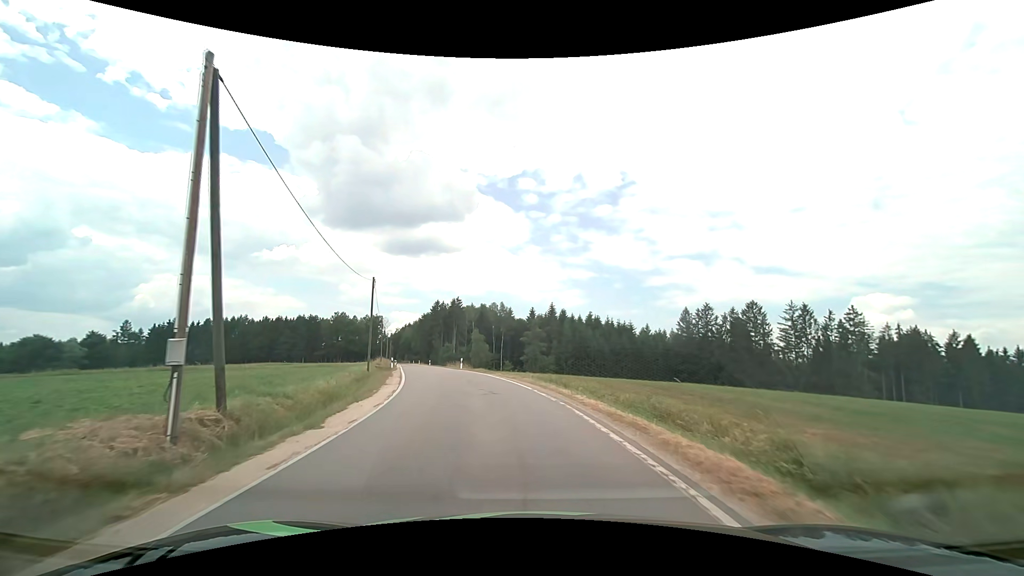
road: tertiary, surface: asphalt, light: Day
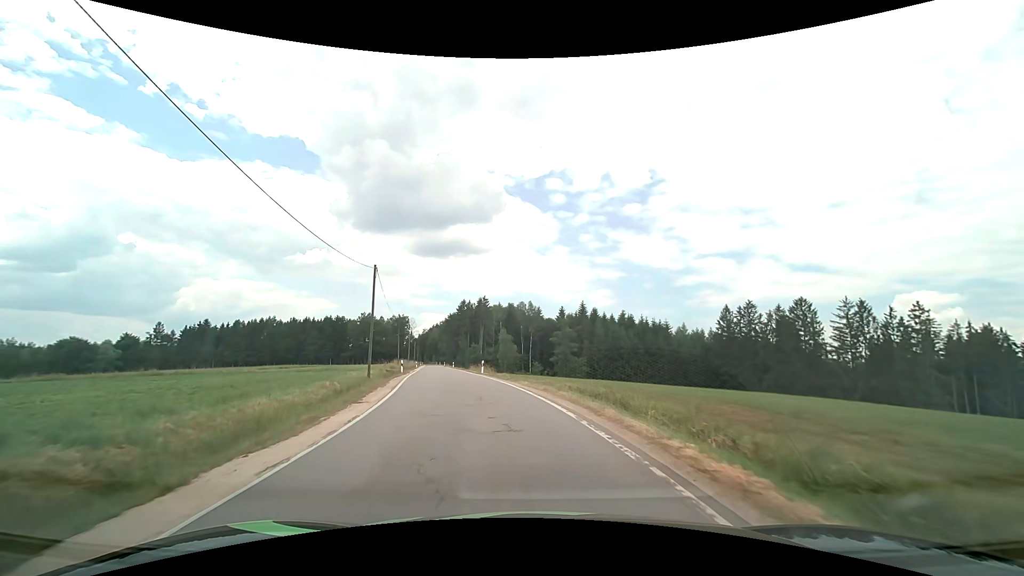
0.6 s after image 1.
(-0.2, +6.6) m; -3°
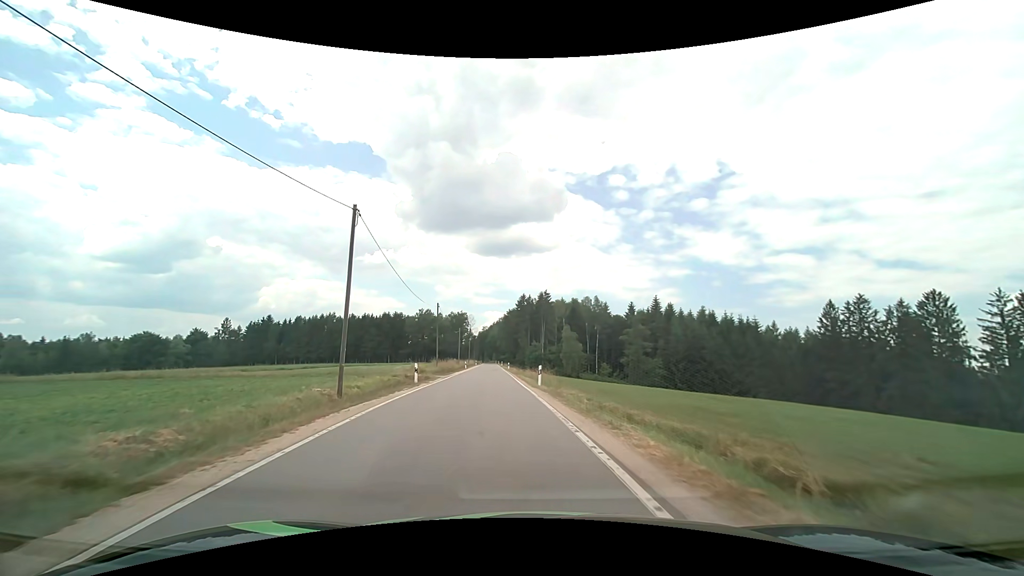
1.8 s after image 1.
(-0.9, +13.6) m; -7°
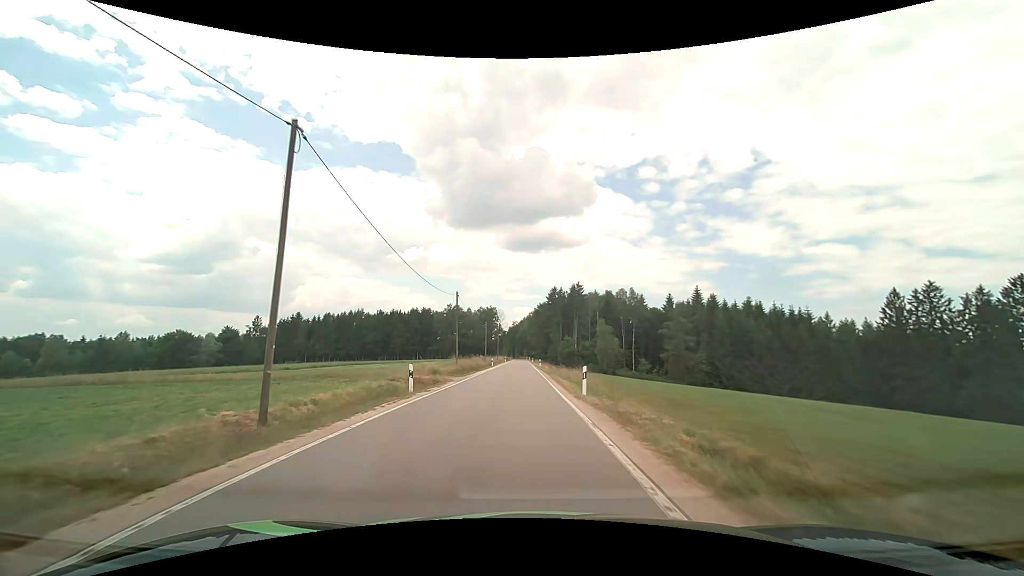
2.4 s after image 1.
(-0.2, +7.1) m; -3°
